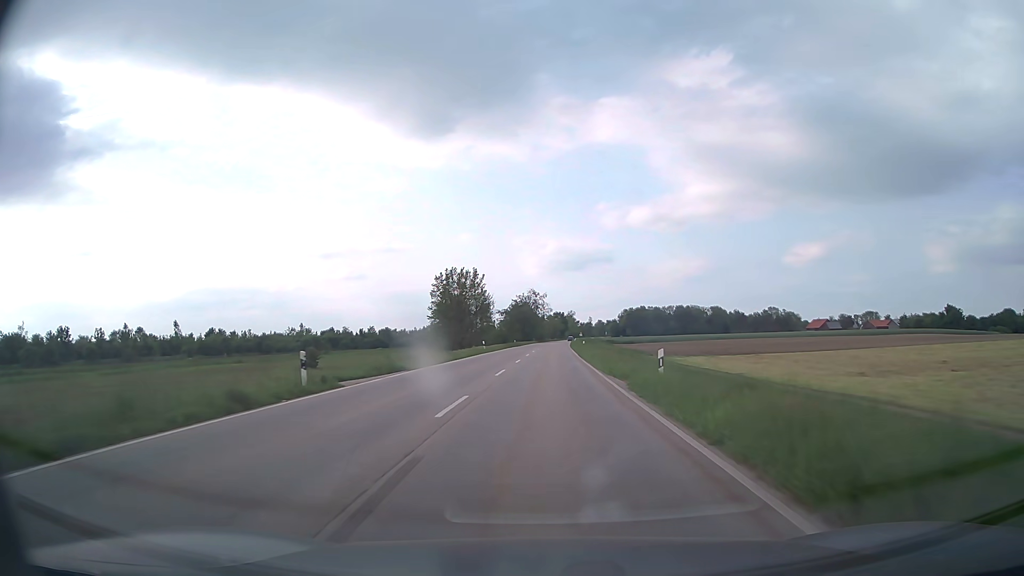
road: secondary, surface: asphalt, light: Day
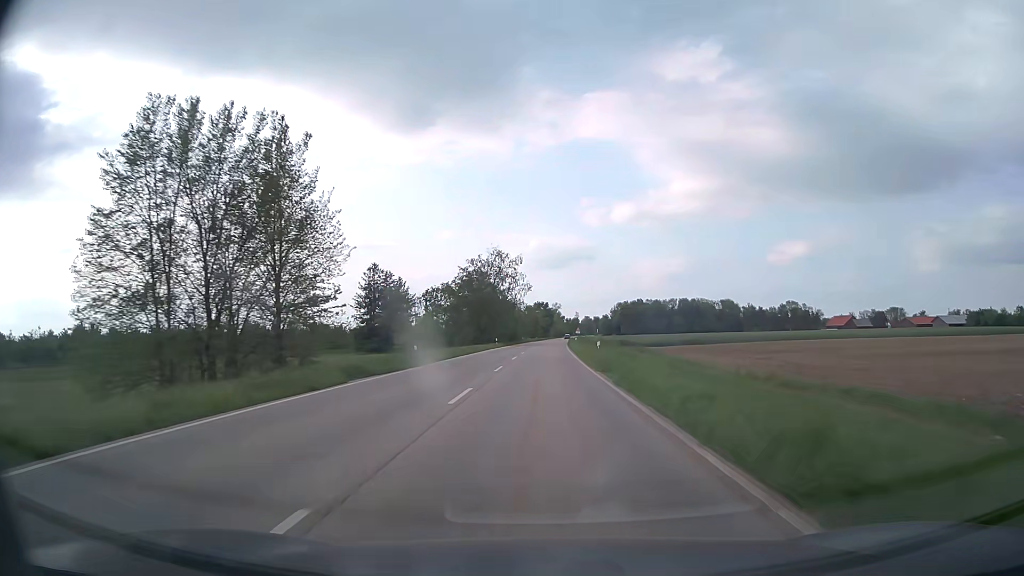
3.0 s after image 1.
(+1.0, +70.4) m; +2°
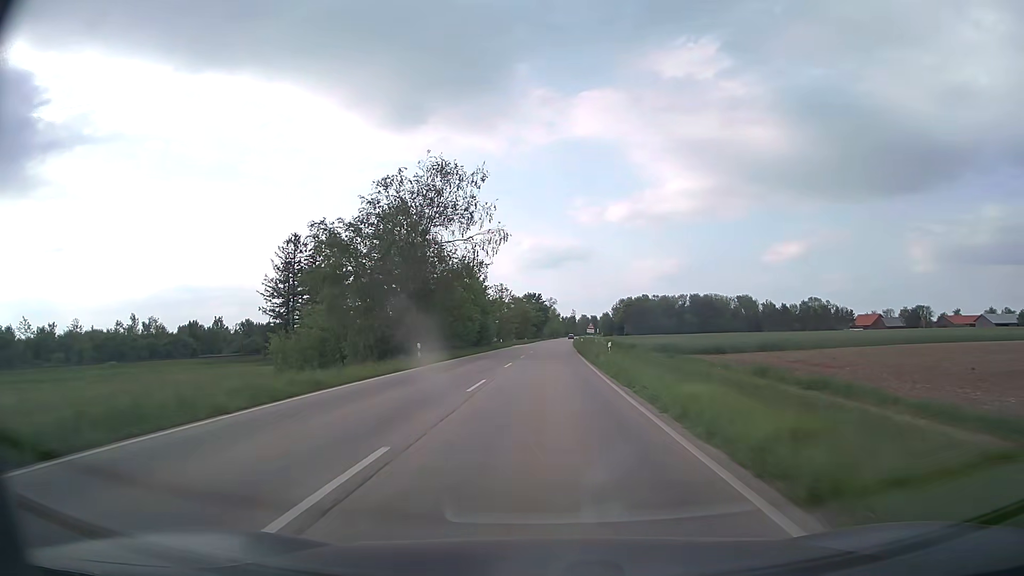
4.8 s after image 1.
(+0.2, +45.0) m; +1°
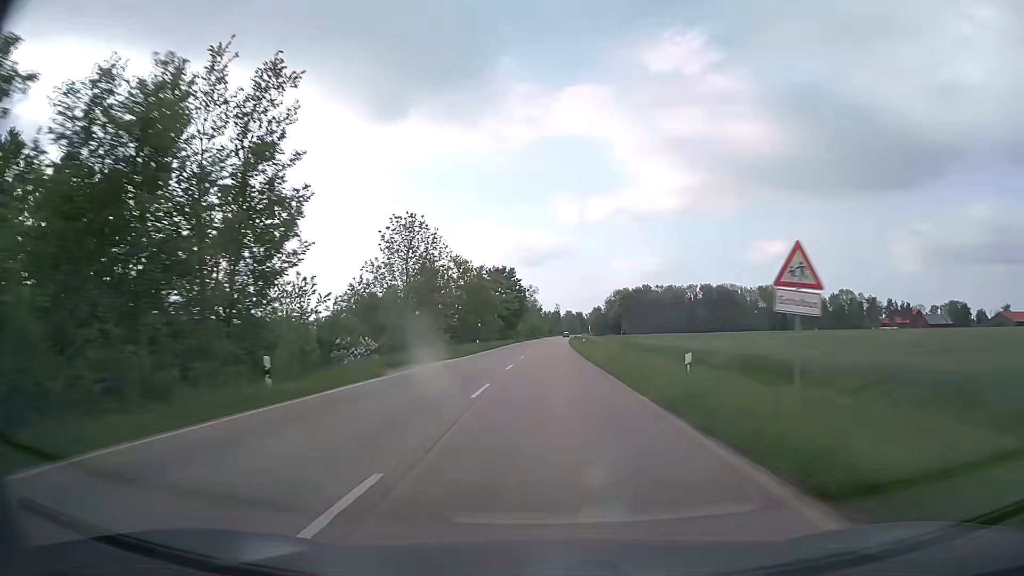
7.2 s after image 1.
(+0.7, +61.5) m; +2°
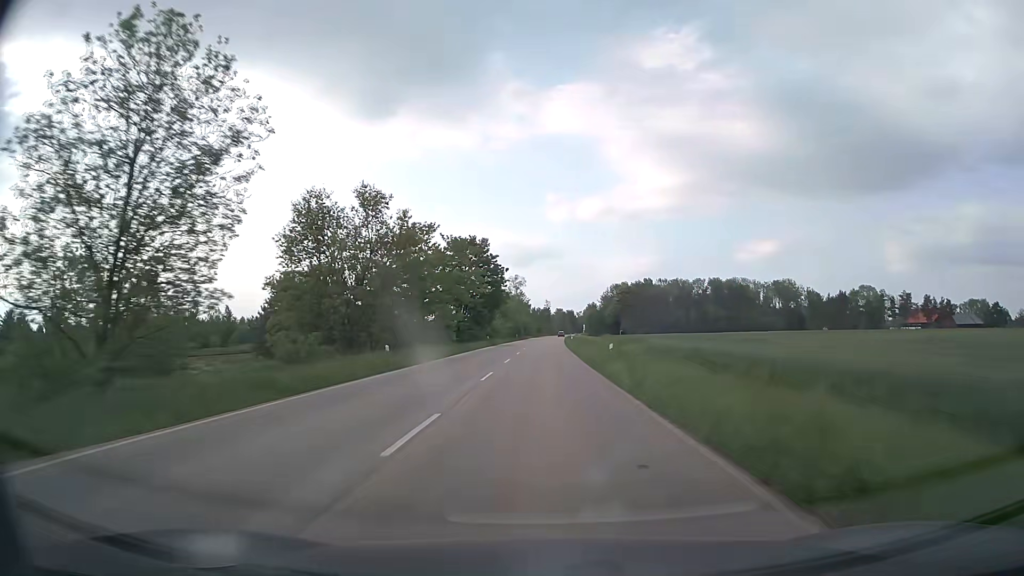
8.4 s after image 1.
(+0.3, +31.1) m; +1°
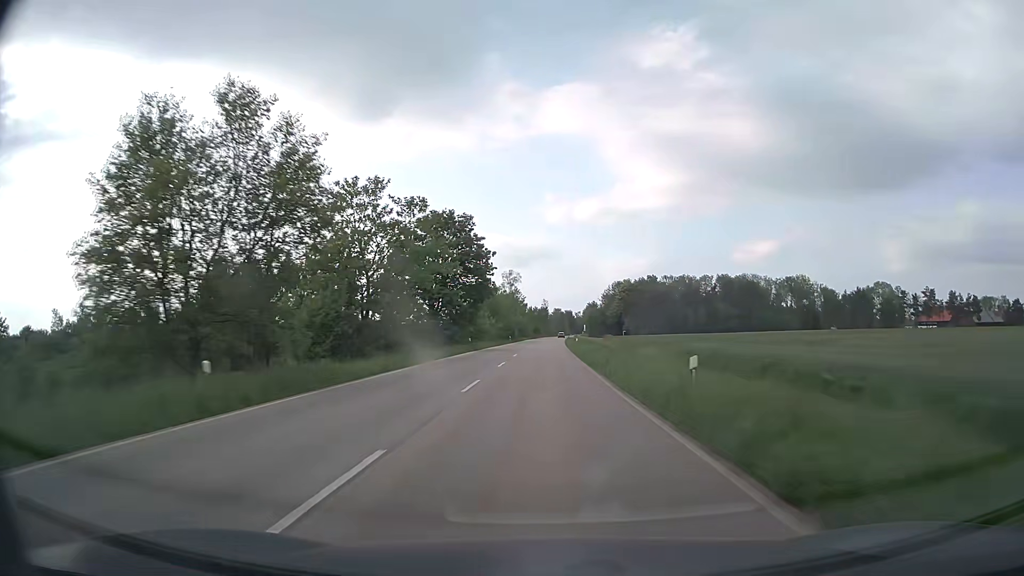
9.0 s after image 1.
(0.0, +15.6) m; 0°
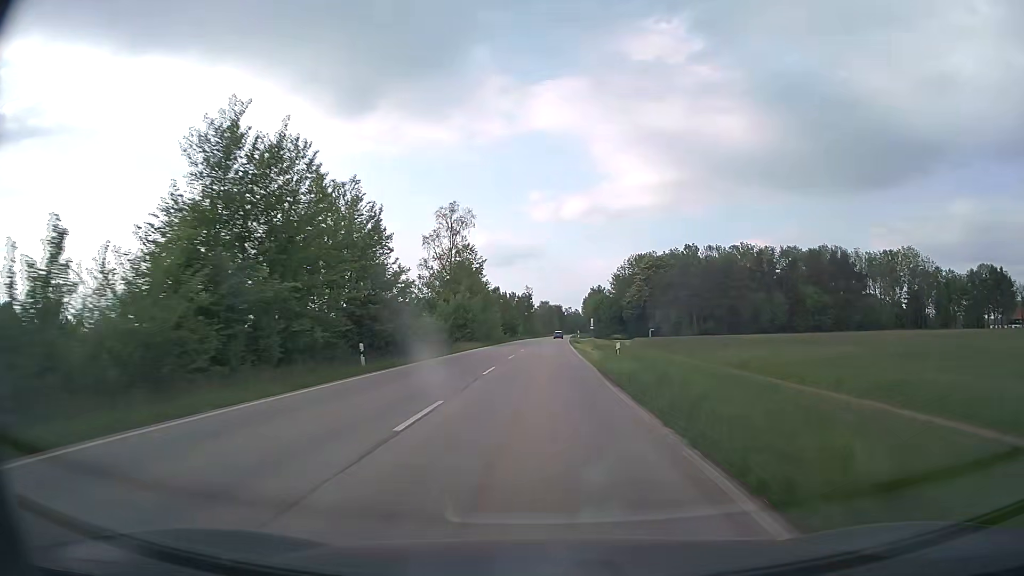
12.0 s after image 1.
(+0.9, +78.4) m; +1°
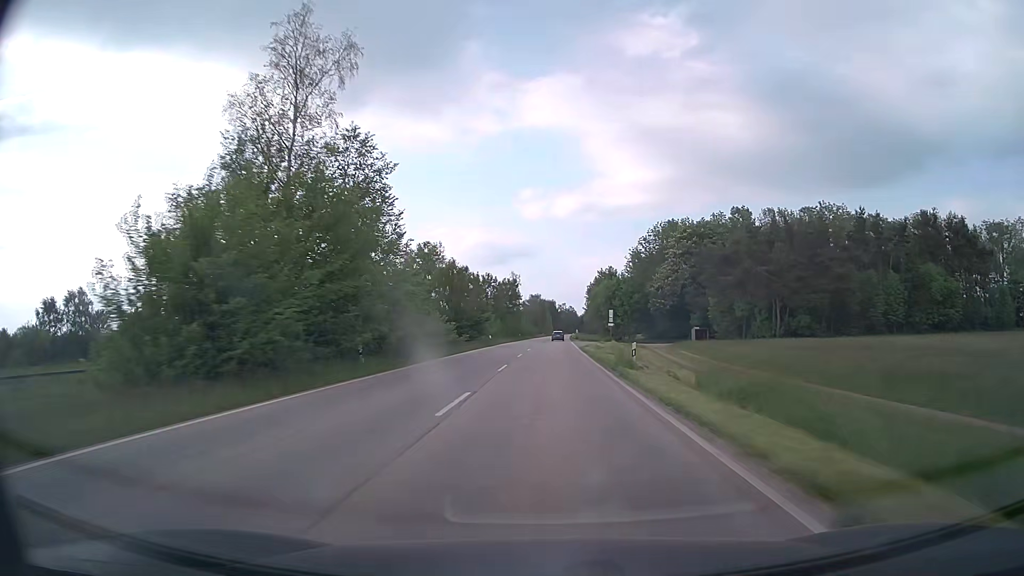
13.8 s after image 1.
(+0.3, +46.0) m; +1°
(0, +10) (0, +20) (0, +30) (0, +40) (0, +50) (+1, +60) (+1, +70) (+1, +80) (+2, +90) (+2, +100) m
